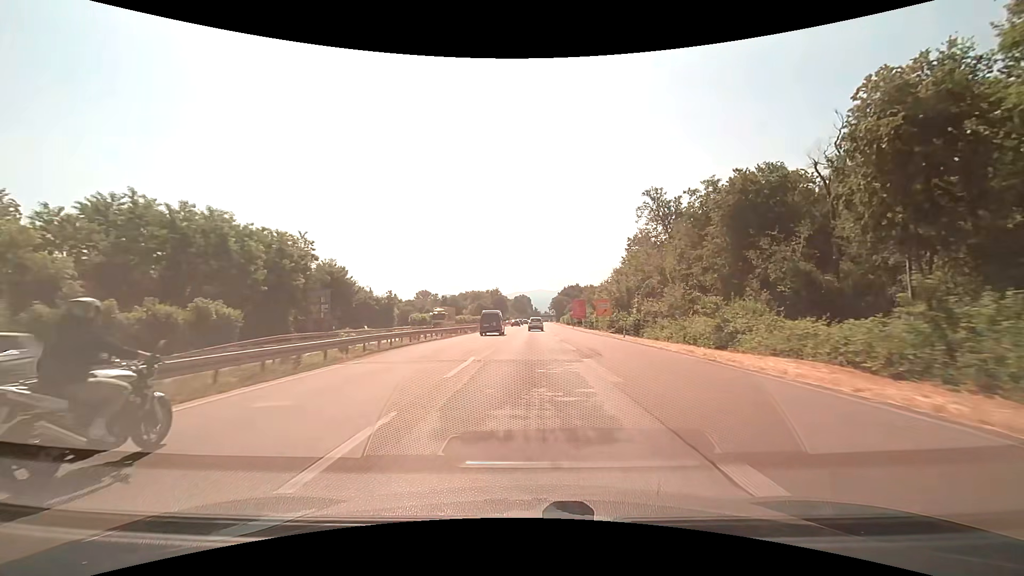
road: trunk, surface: asphalt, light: Day
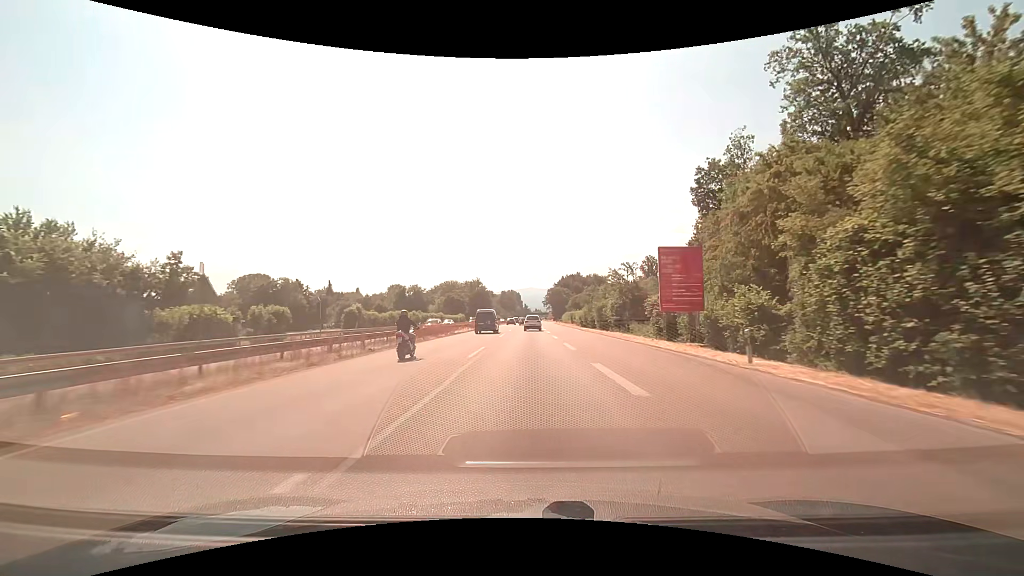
(+0.8, +69.0) m; +1°
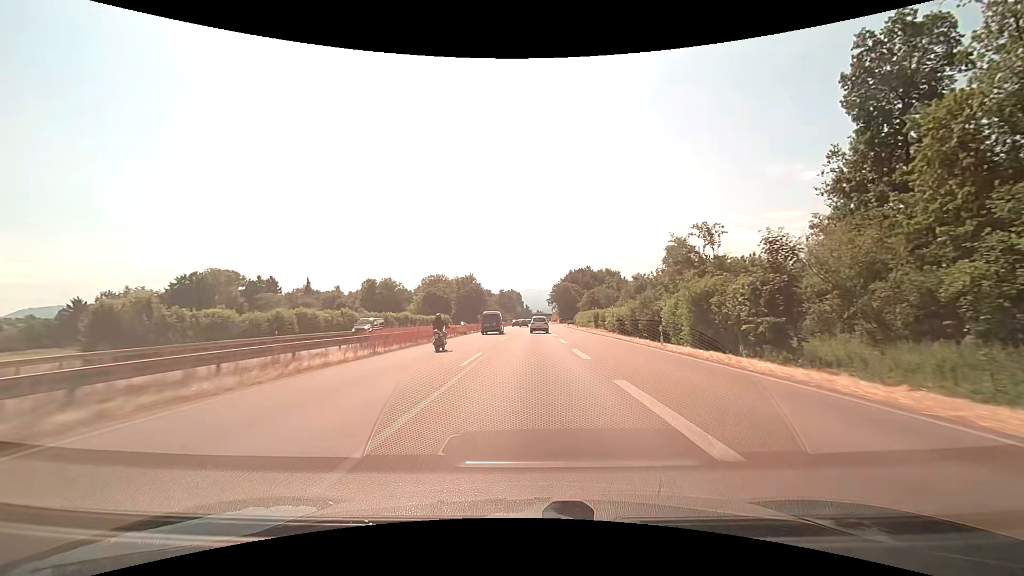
(0.0, +39.6) m; 0°
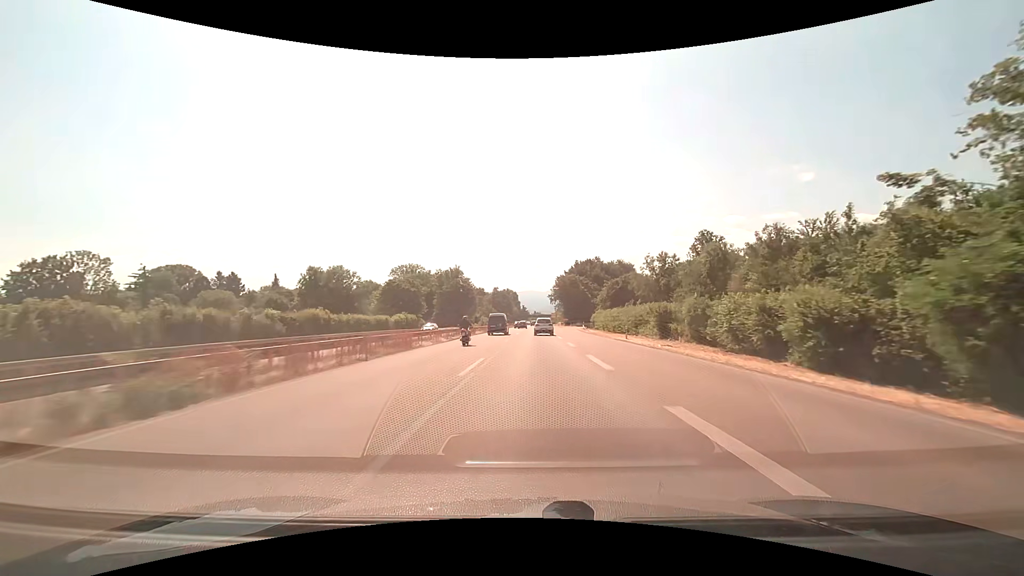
(+0.1, +39.2) m; 0°
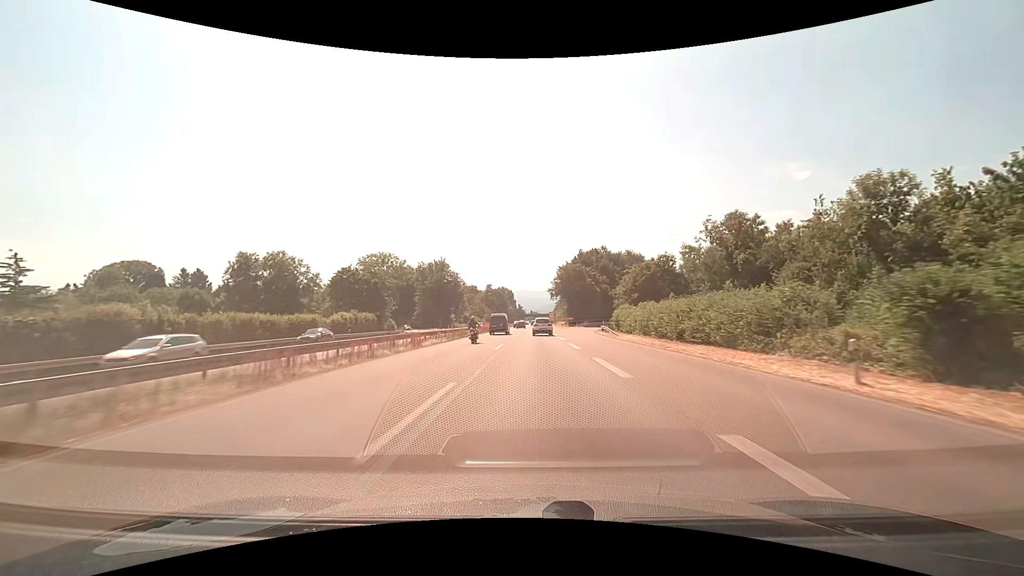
(+0.1, +26.0) m; 0°
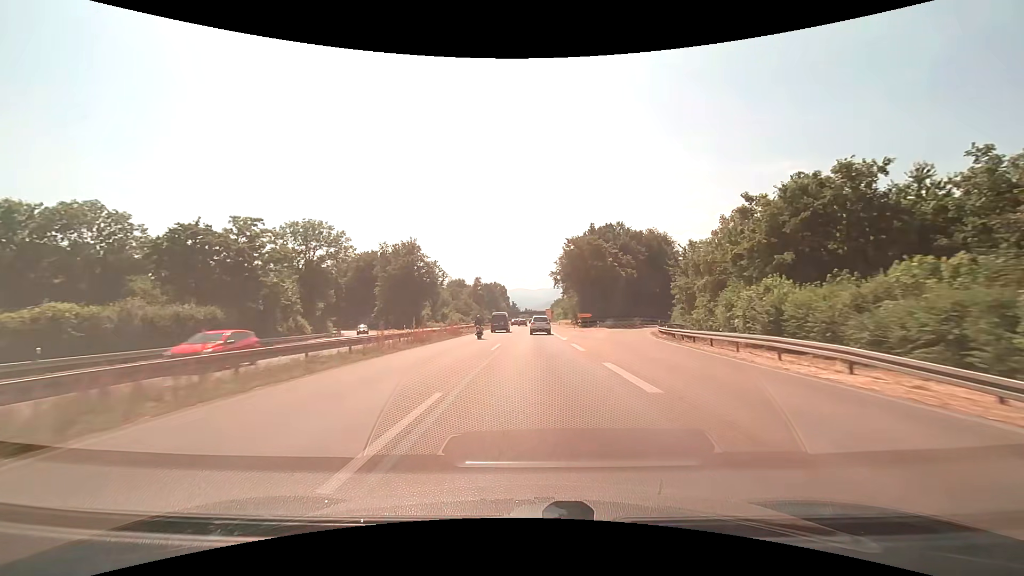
(+0.2, +38.8) m; +1°
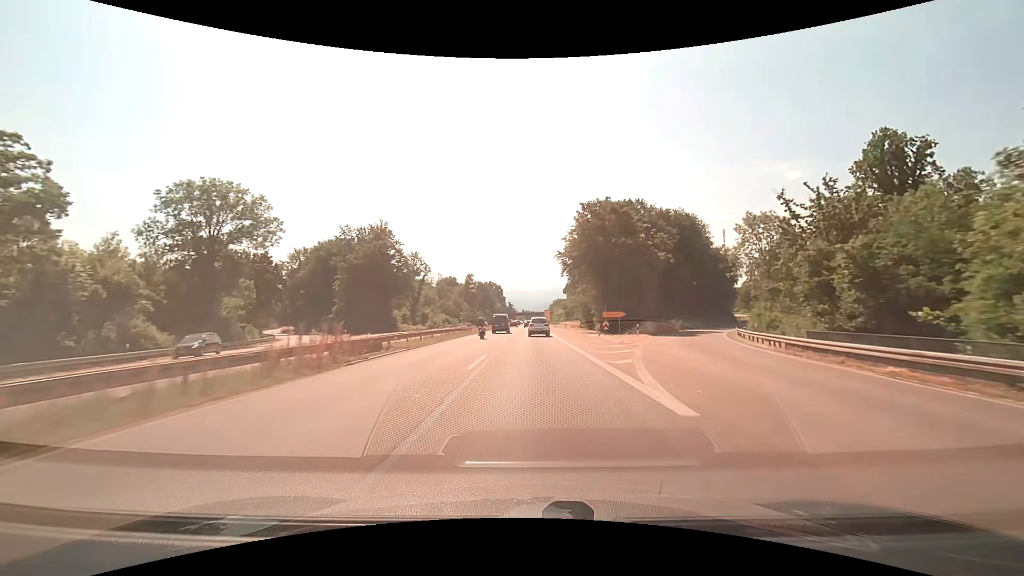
(0.0, +25.9) m; 0°
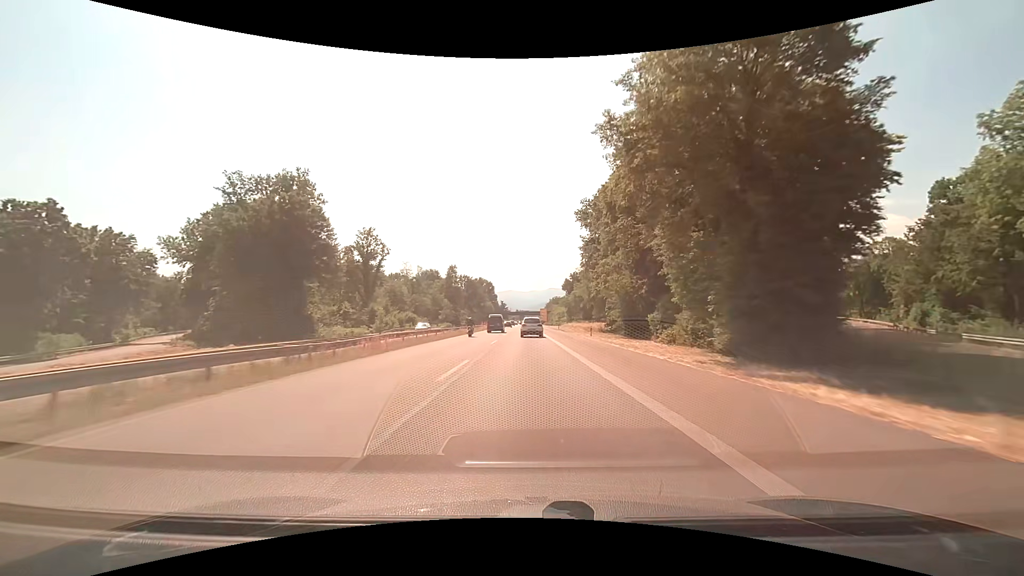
(+0.2, +38.9) m; +1°
(0, +10) (0, +20) (0, +30) (0, +40) (0, +50) (0, +60) (0, +70) (0, +80) (0, +90) (-1, +100) m
